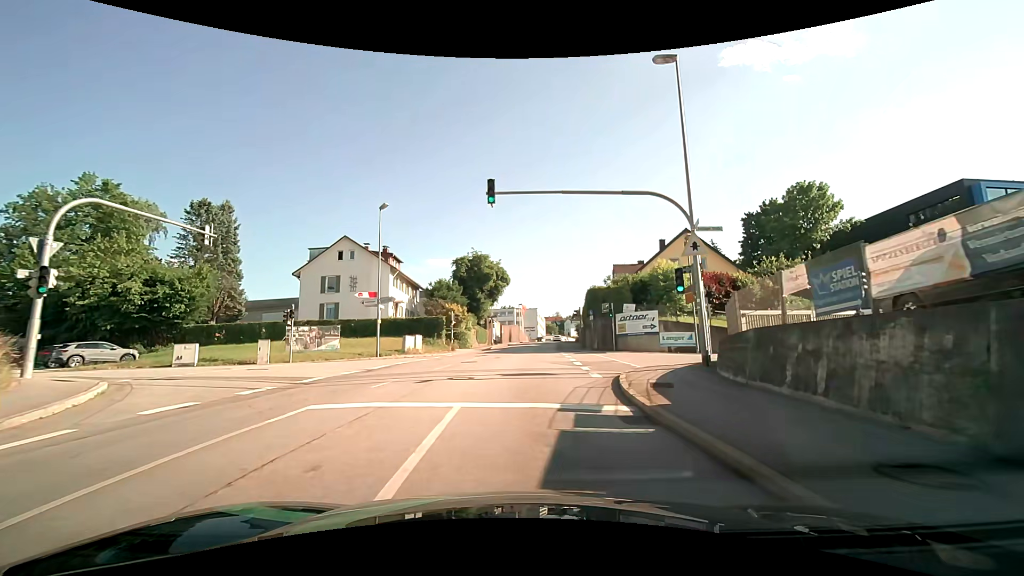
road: tertiary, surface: asphalt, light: Day
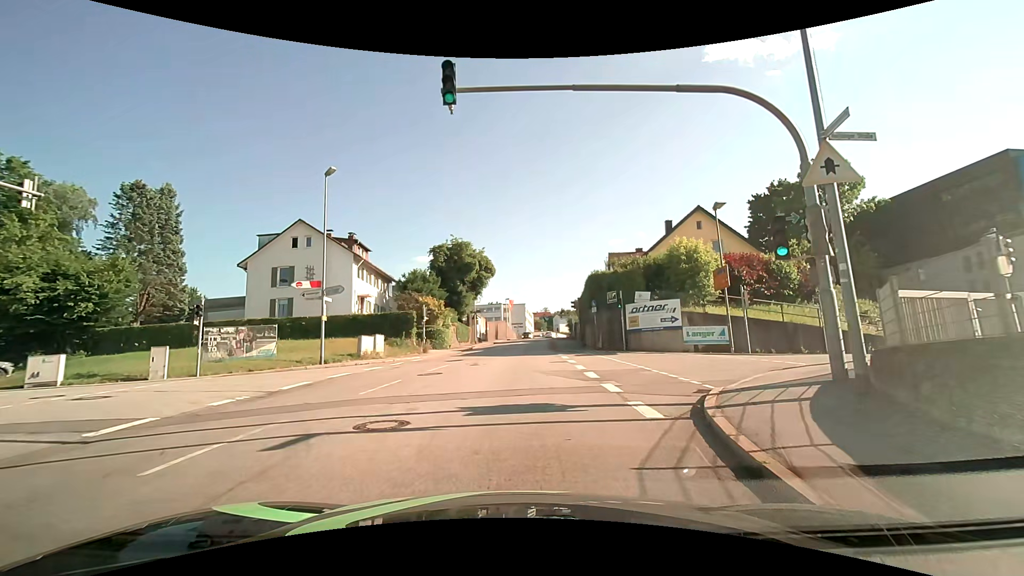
(+0.1, +7.1) m; +2°
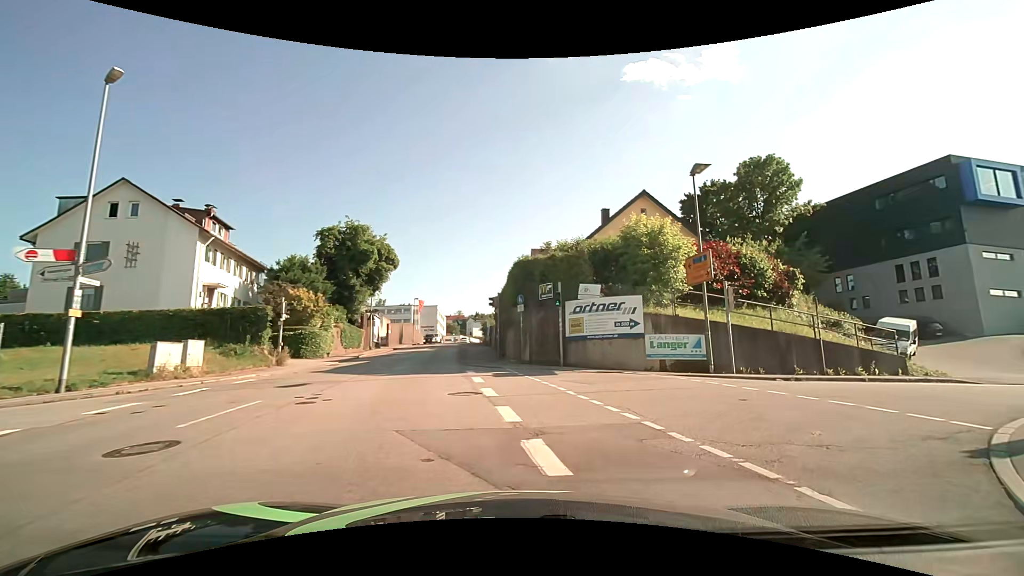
(+0.3, +8.6) m; +8°
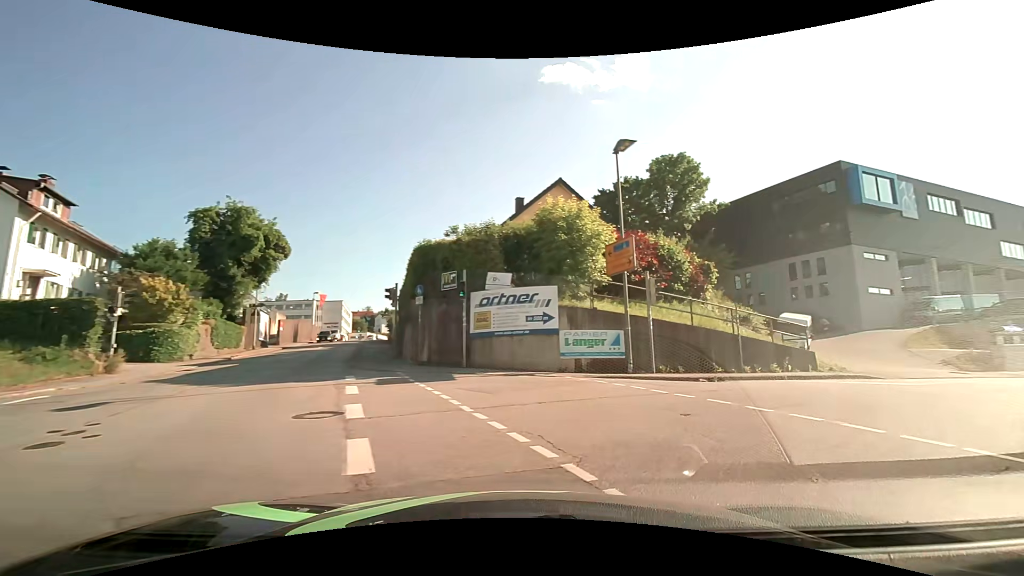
(+0.2, +2.8) m; +10°
